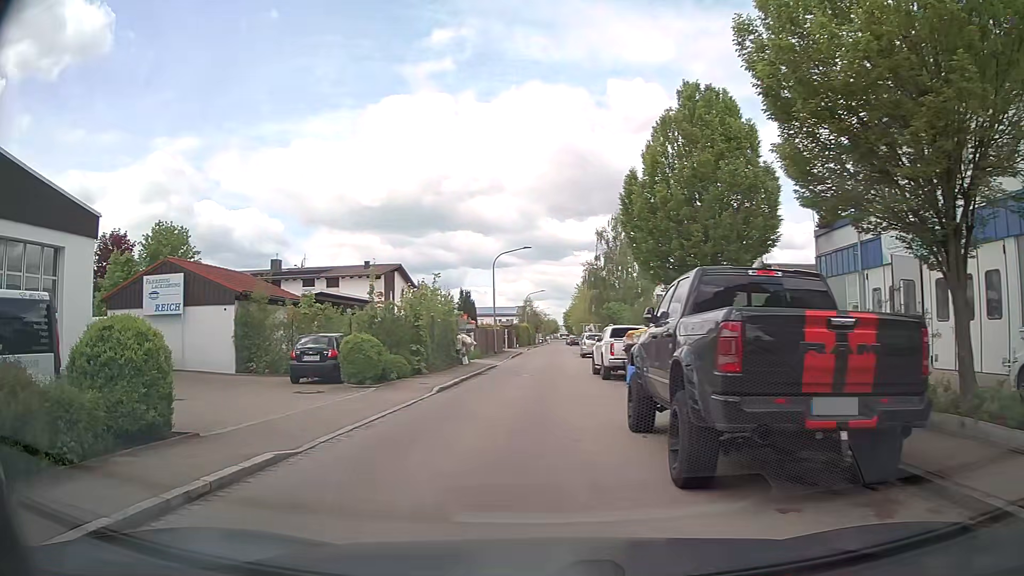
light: Day
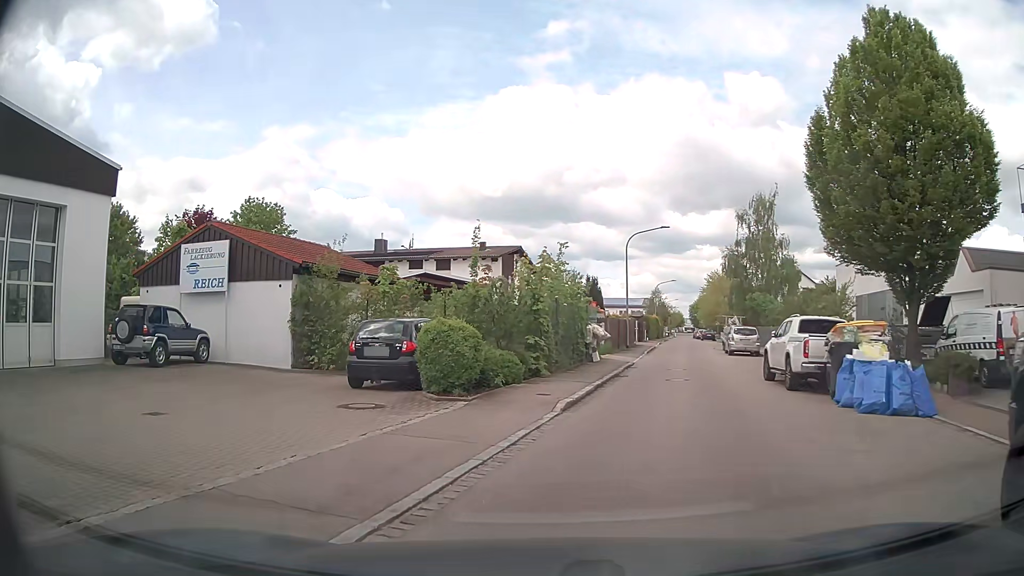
(-0.9, +6.3) m; -13°
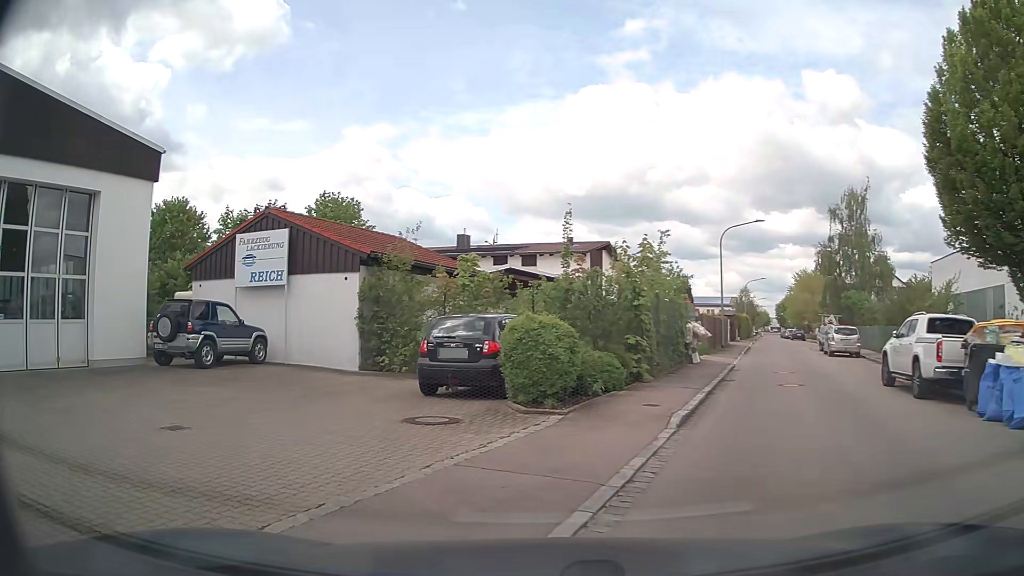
(-0.1, +2.1) m; -6°
